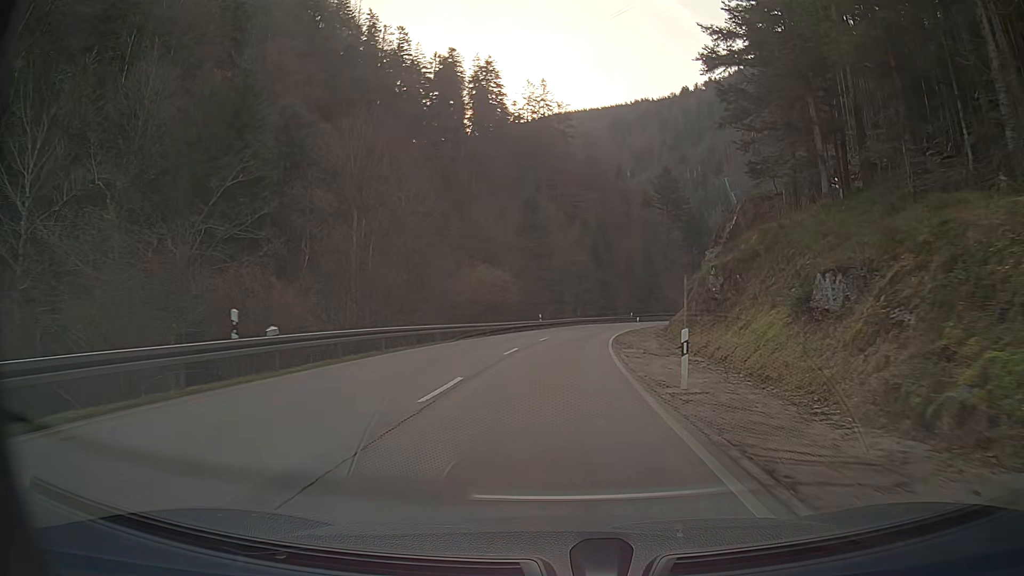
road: secondary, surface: asphalt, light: Day
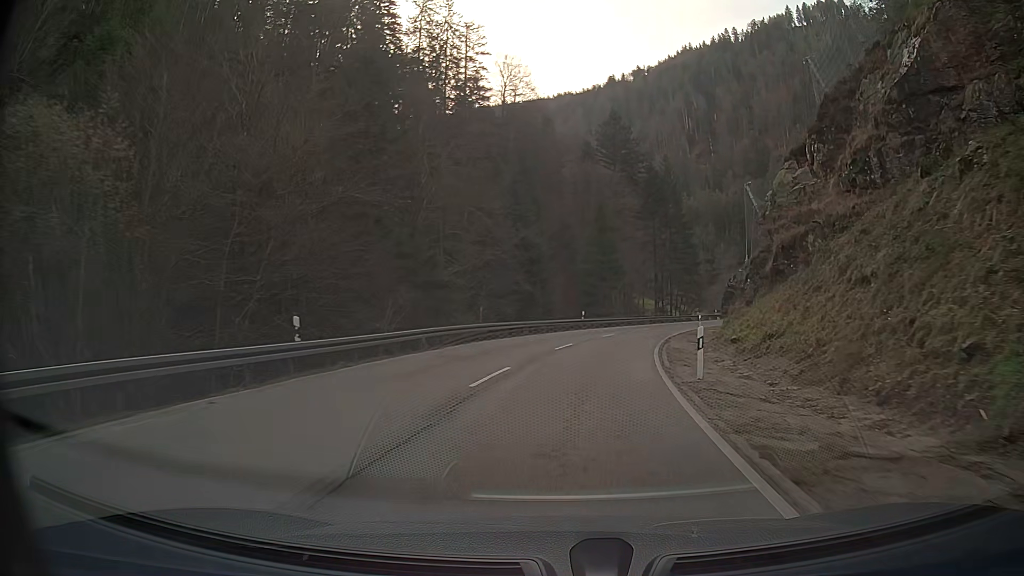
(+2.8, +45.3) m; +8°
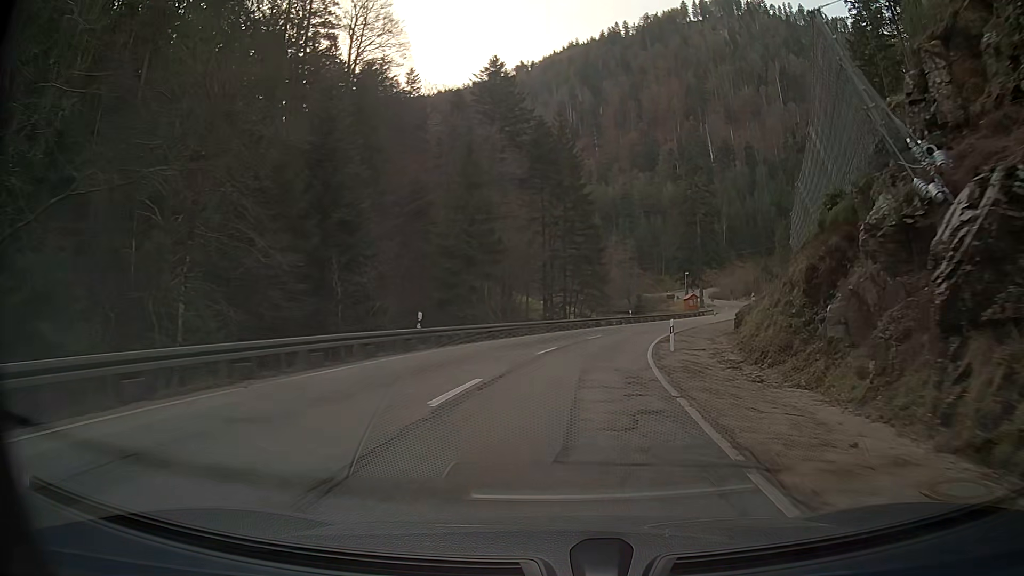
(+2.5, +26.4) m; +11°
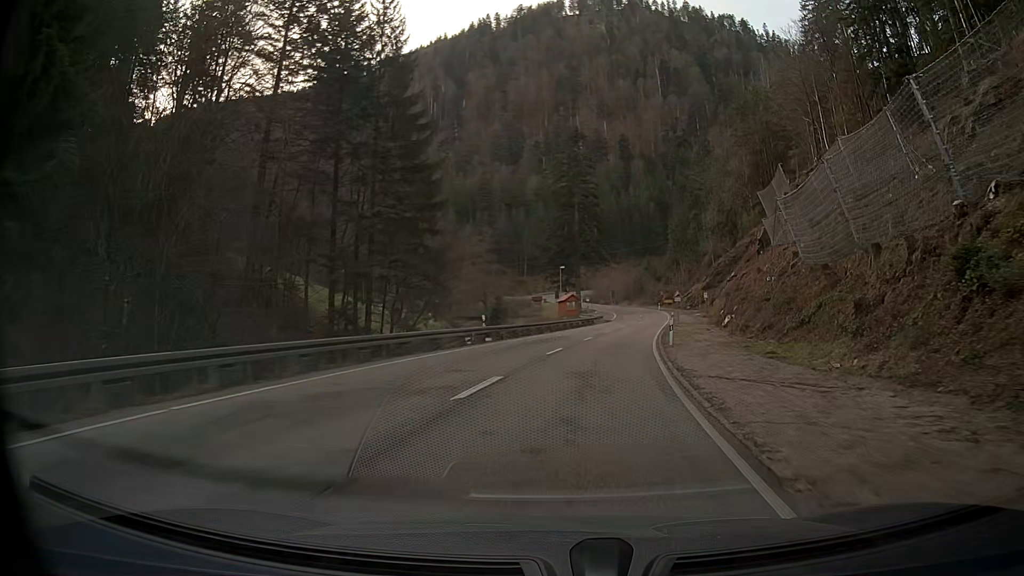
(+3.2, +34.3) m; +11°
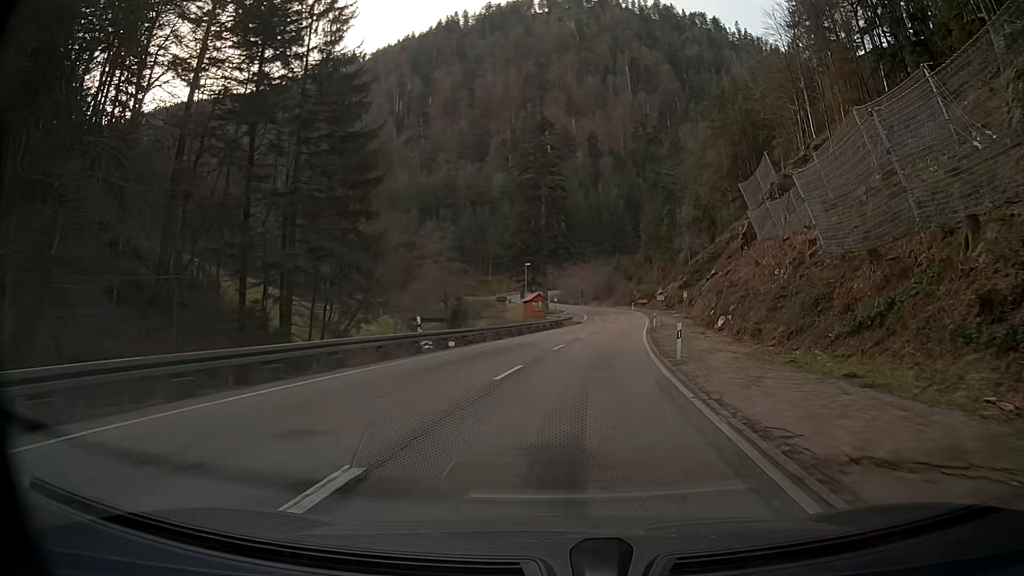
(+0.2, +8.6) m; +3°
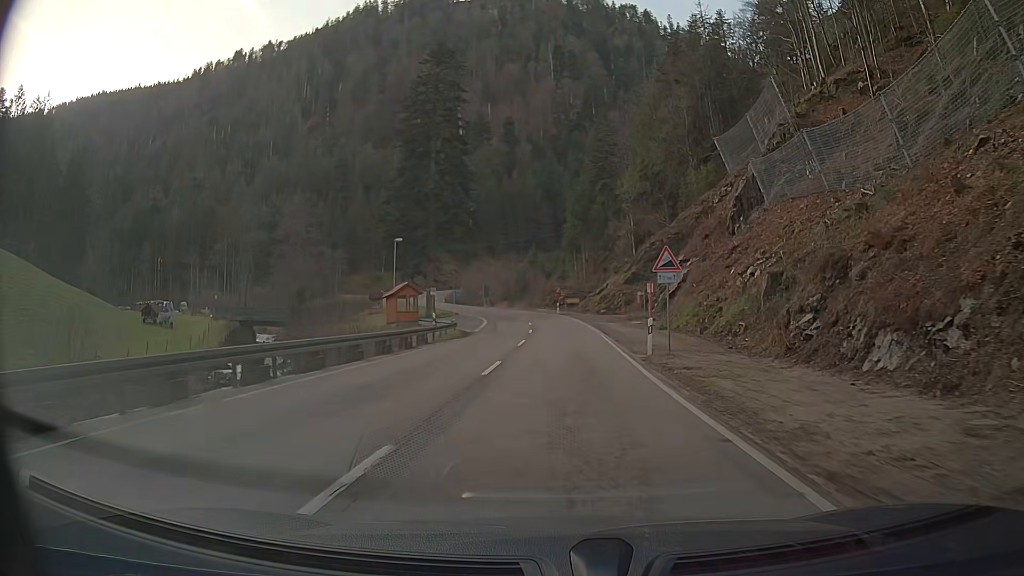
(+2.3, +34.7) m; +6°
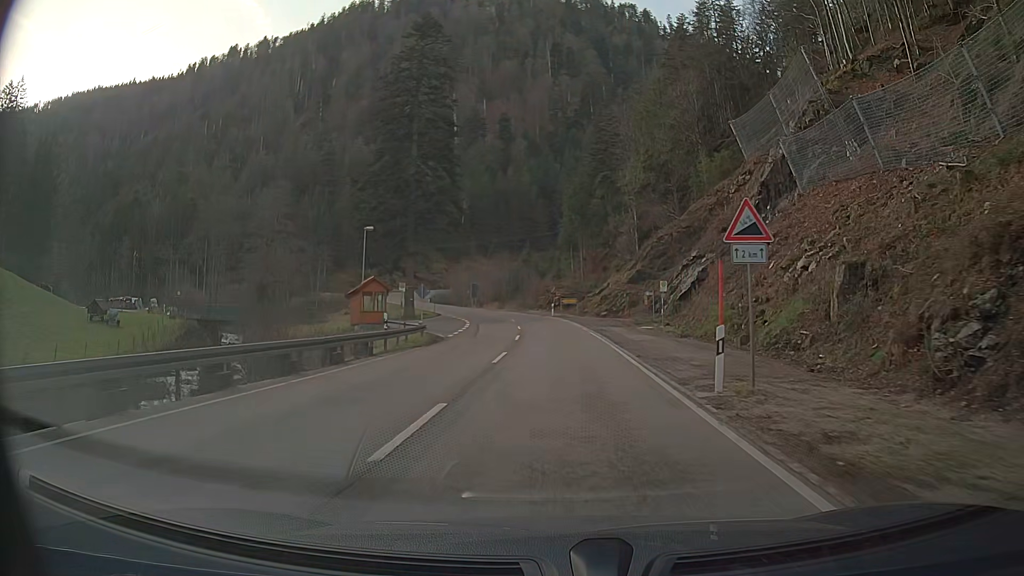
(0.0, +8.9) m; 0°
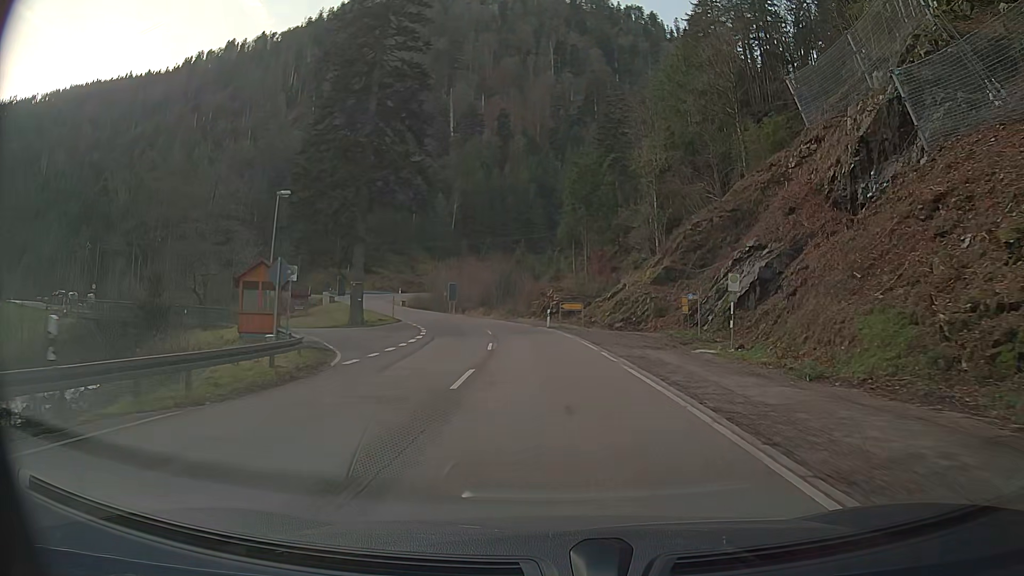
(0.0, +18.0) m; 0°
(0, +10) (0, +20) (-1, +30) (-3, +40) (-6, +49) (-9, +59) (-14, +68) (-18, +77) (-22, +86) (-26, +95) m
